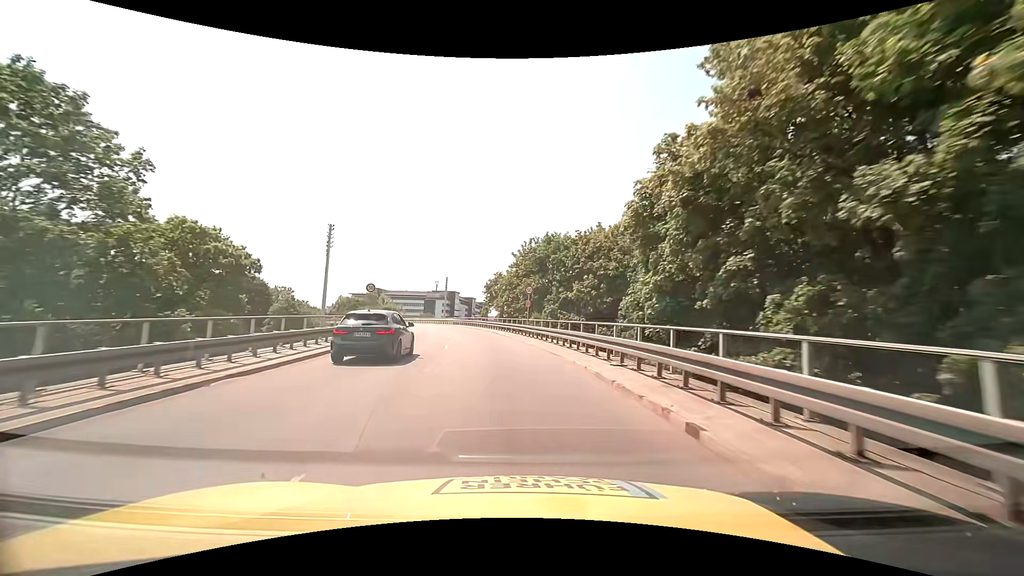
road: trunk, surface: asphalt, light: Day
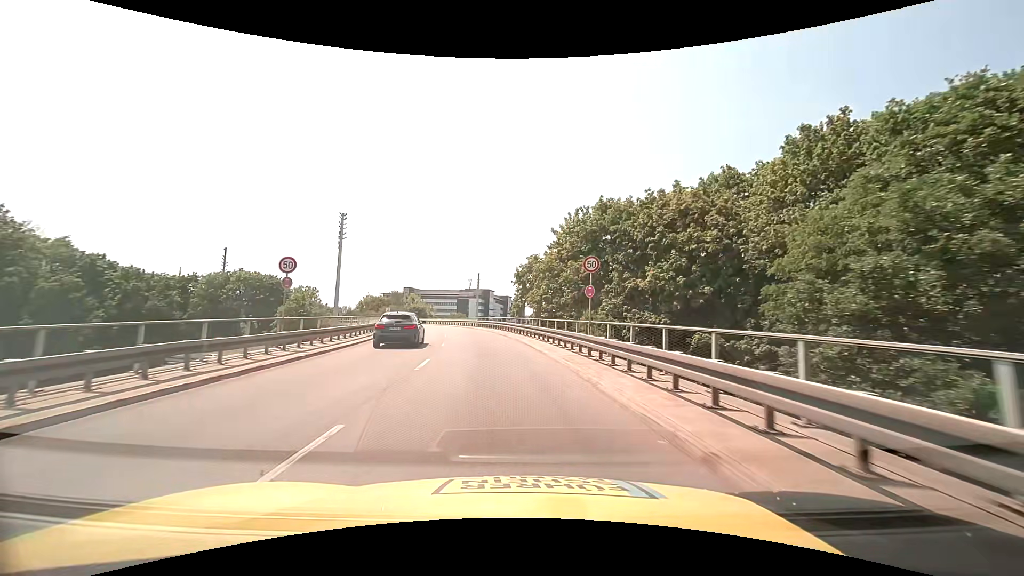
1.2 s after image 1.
(-0.5, +16.3) m; -4°
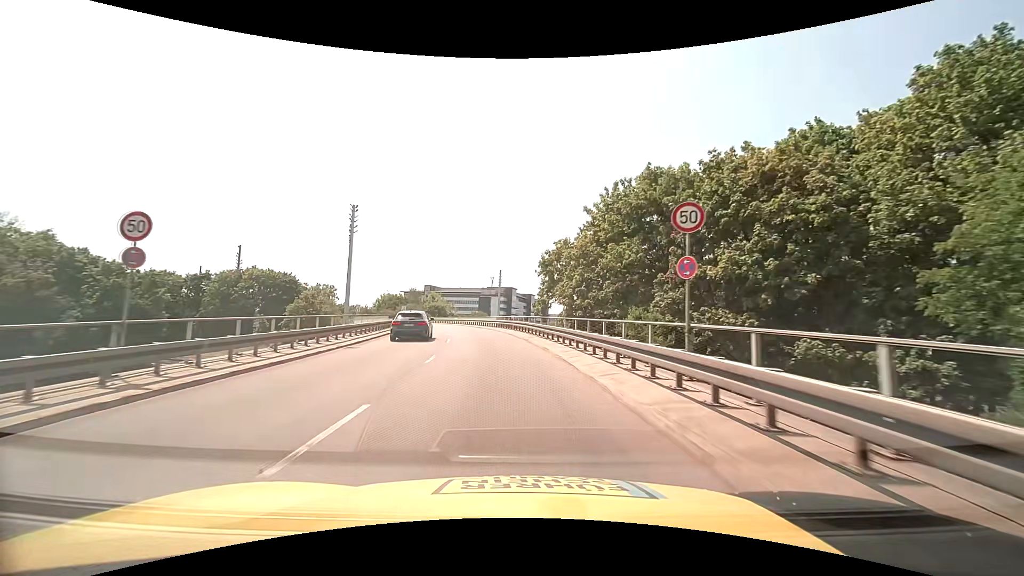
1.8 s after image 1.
(-0.2, +8.1) m; -3°
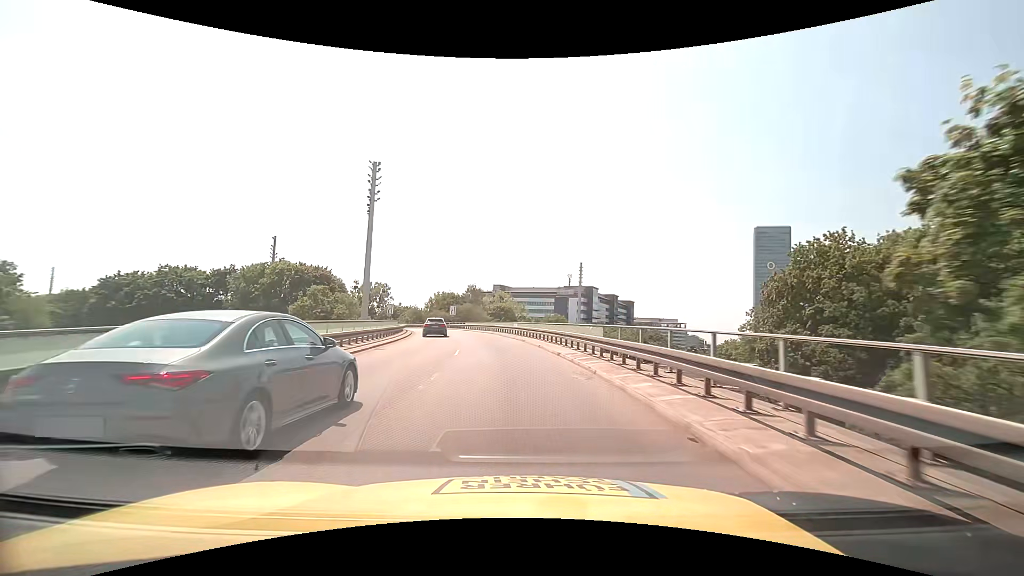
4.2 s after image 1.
(-2.5, +31.7) m; -8°
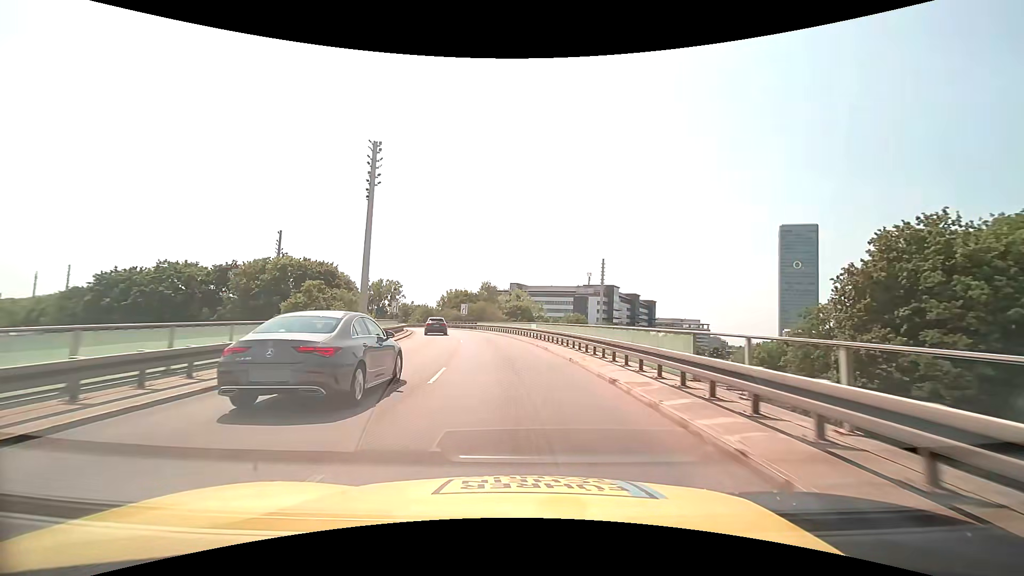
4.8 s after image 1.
(-0.1, +8.0) m; -2°
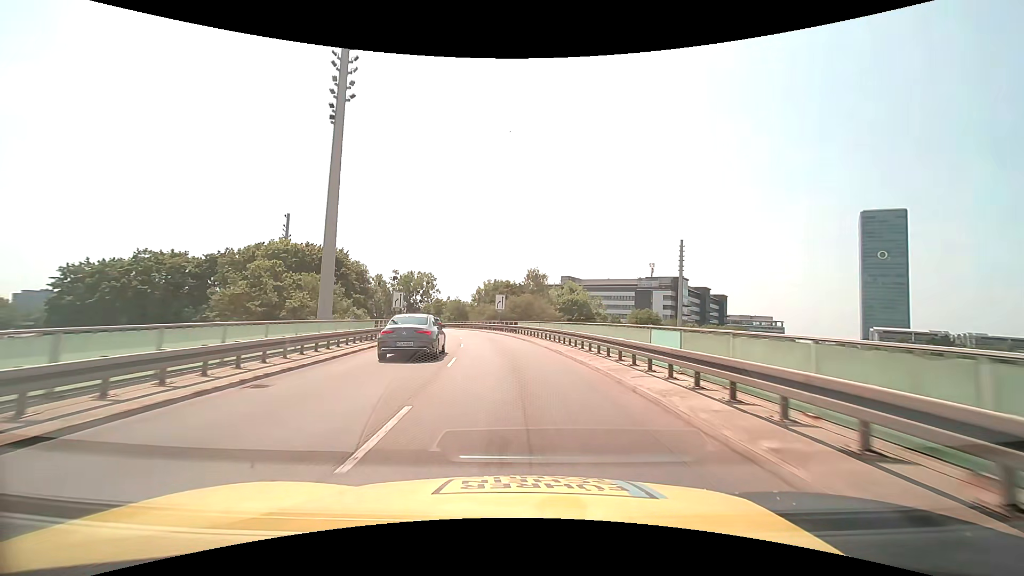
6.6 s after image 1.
(-1.2, +24.3) m; -5°
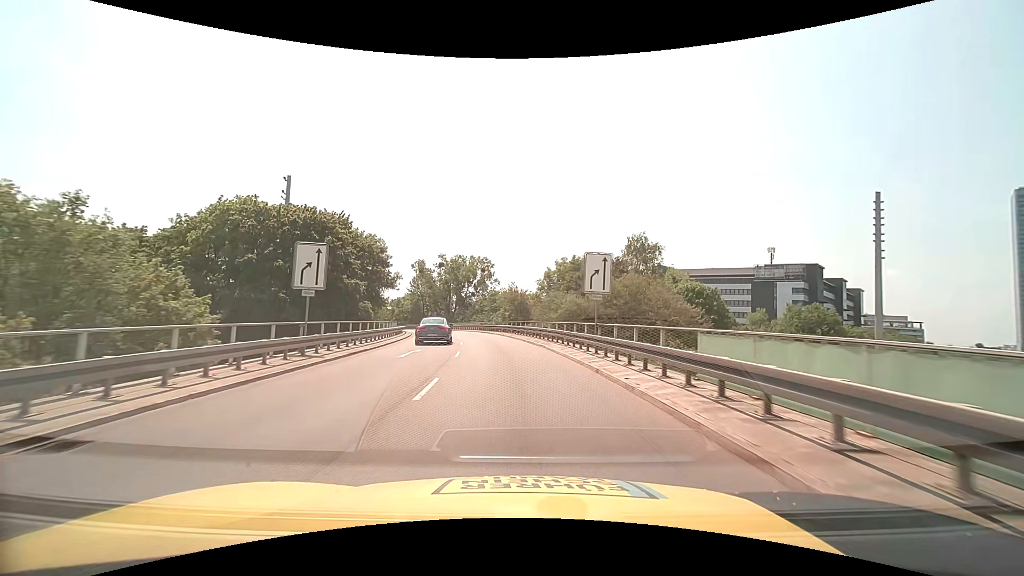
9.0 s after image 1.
(-2.1, +32.8) m; -8°
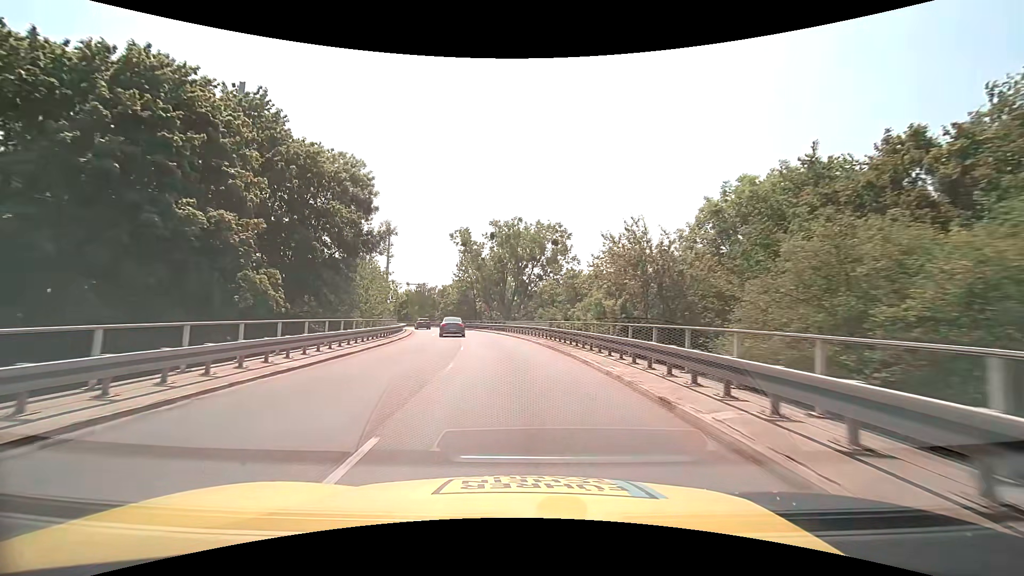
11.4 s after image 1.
(-2.4, +33.1) m; -8°
(0, +10) (-1, +20) (-2, +30) (-4, +40) (-5, +50) (-8, +59) (-10, +69) (-13, +79) (-17, +88) (-21, +97) m
